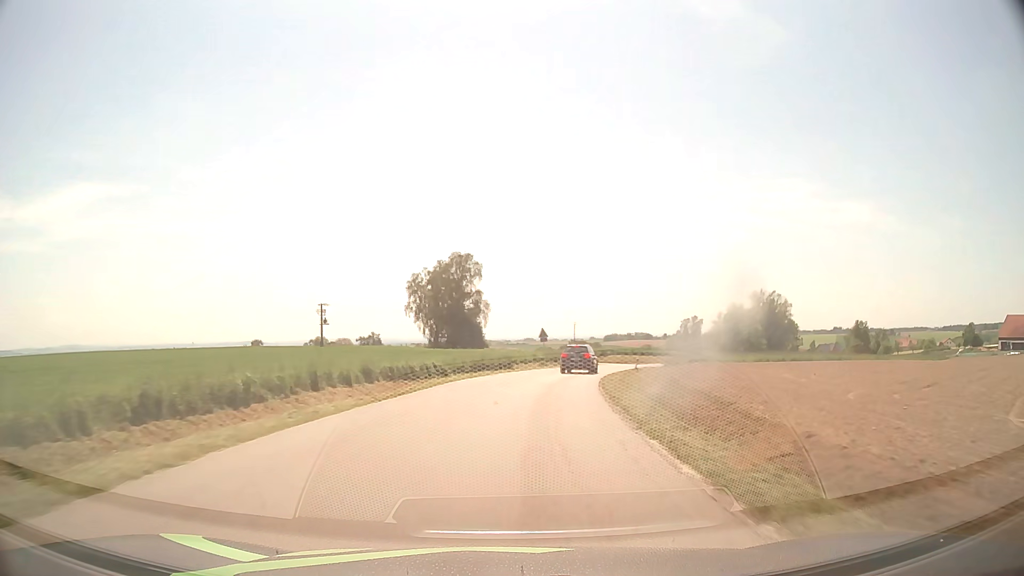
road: tertiary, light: Day
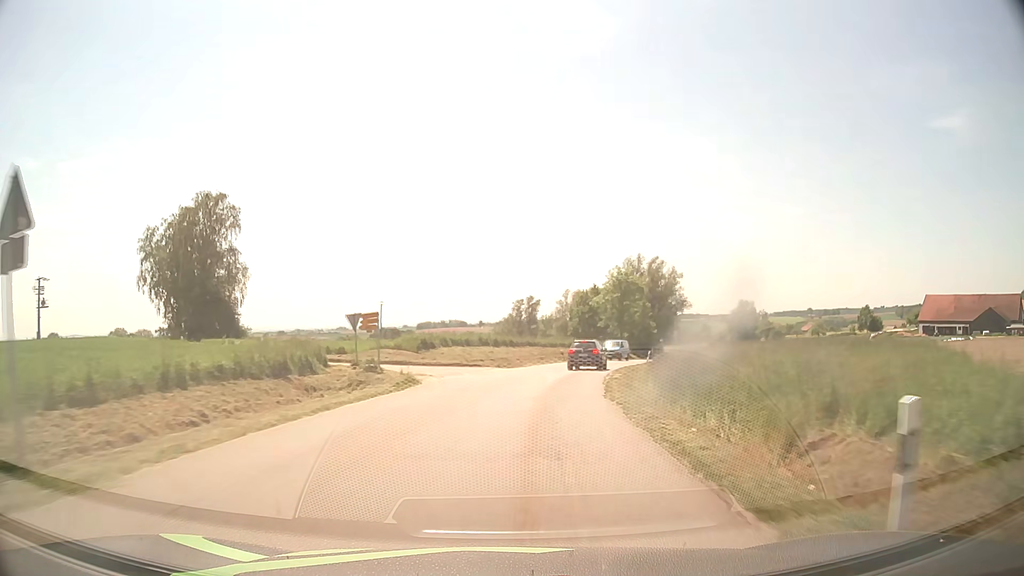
(+5.9, +45.9) m; +16°
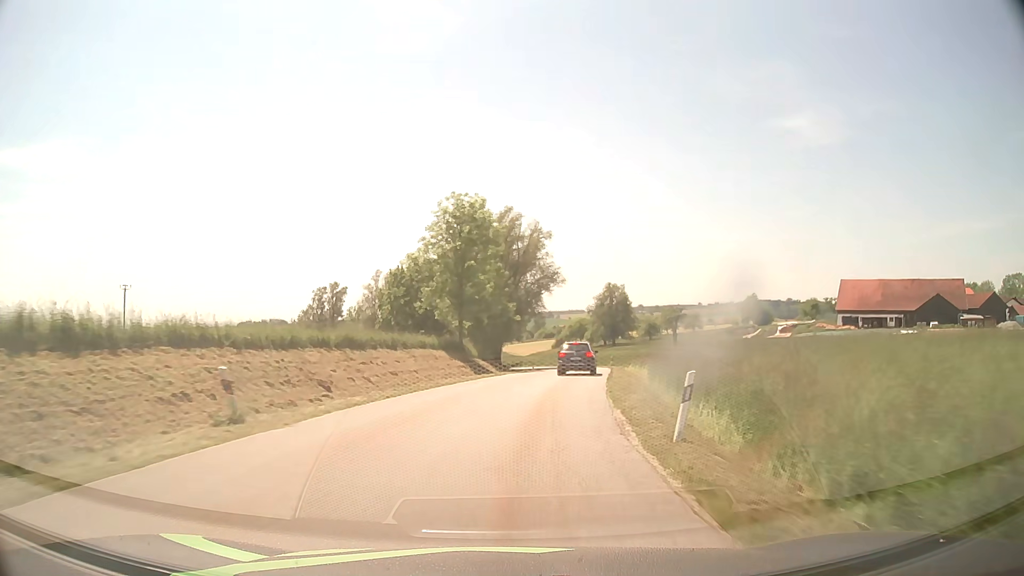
(+6.2, +43.8) m; +15°
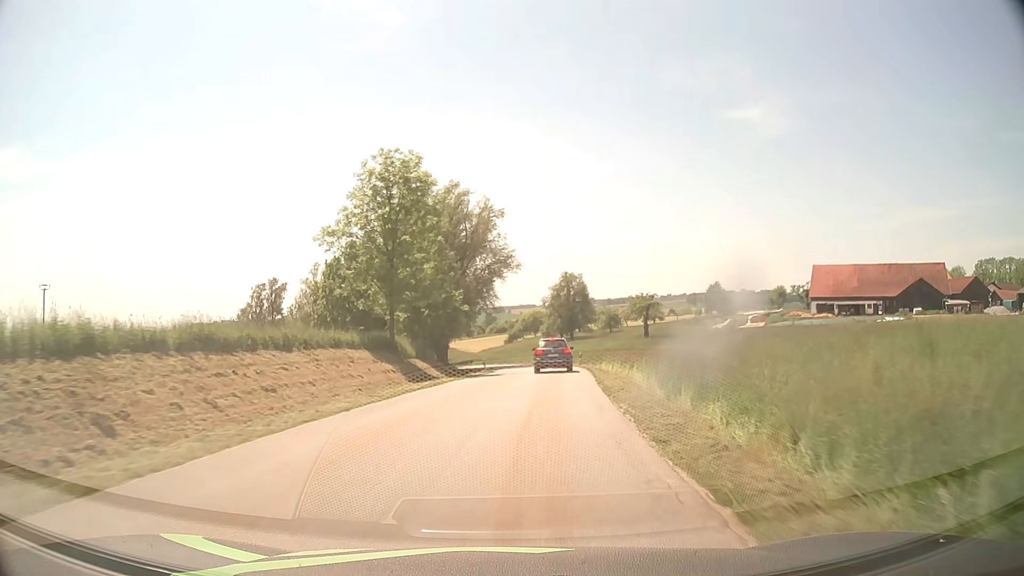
(+0.4, +10.6) m; +4°
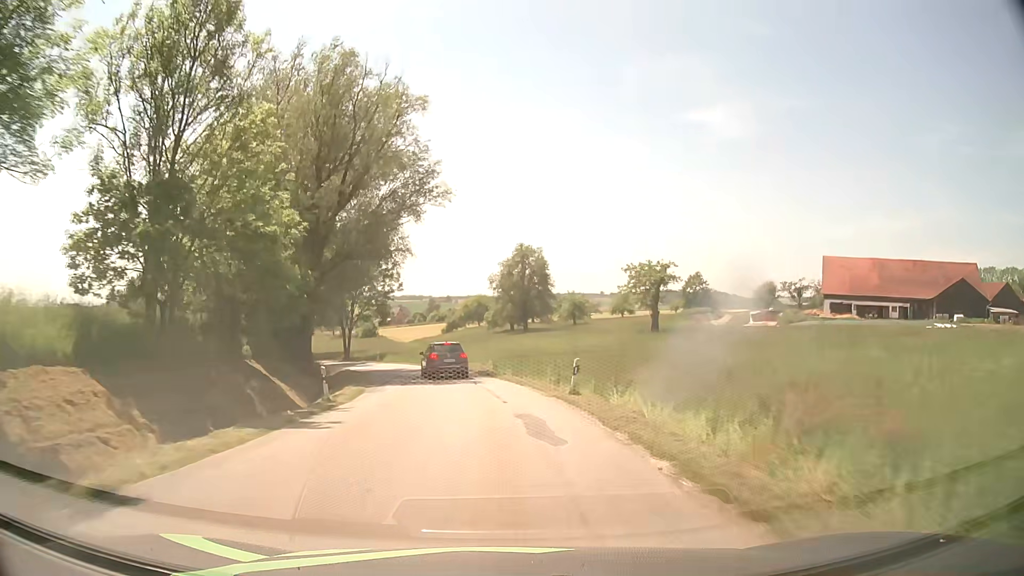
(+2.0, +30.4) m; +5°
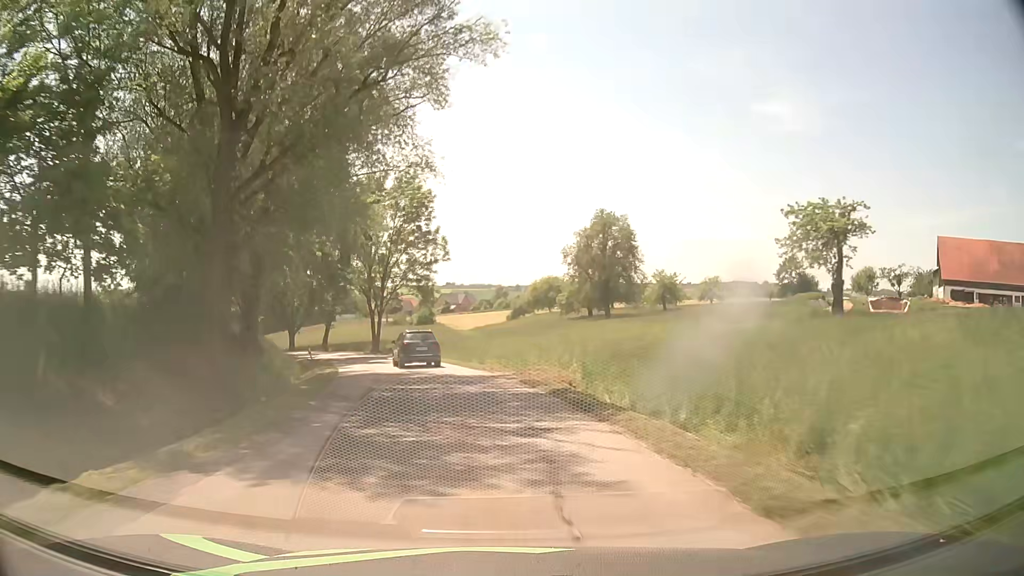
(-0.7, +19.5) m; -5°
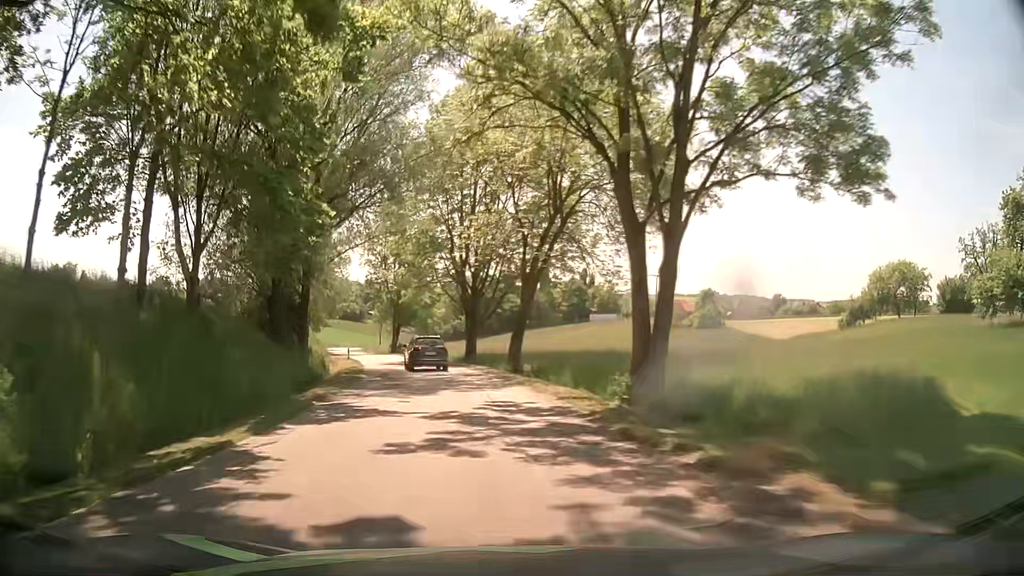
(-8.8, +46.7) m; -22°
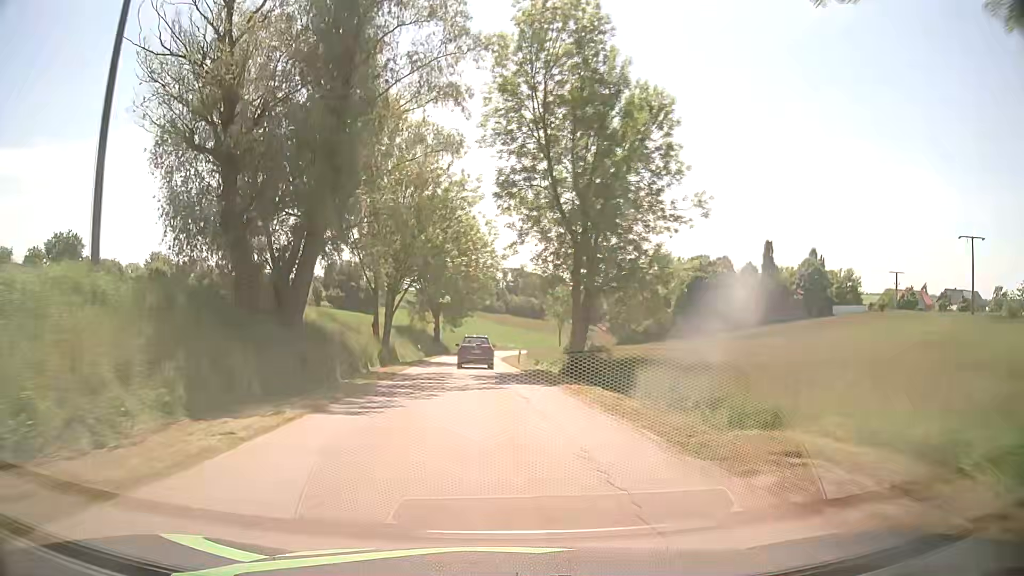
(-8.2, +49.6) m; -17°
(0, +10) (-1, +20) (-1, +30) (-2, +40) (-2, +50) (-2, +60) (-2, +70) (-2, +80) (-1, +90) (0, +100) m
